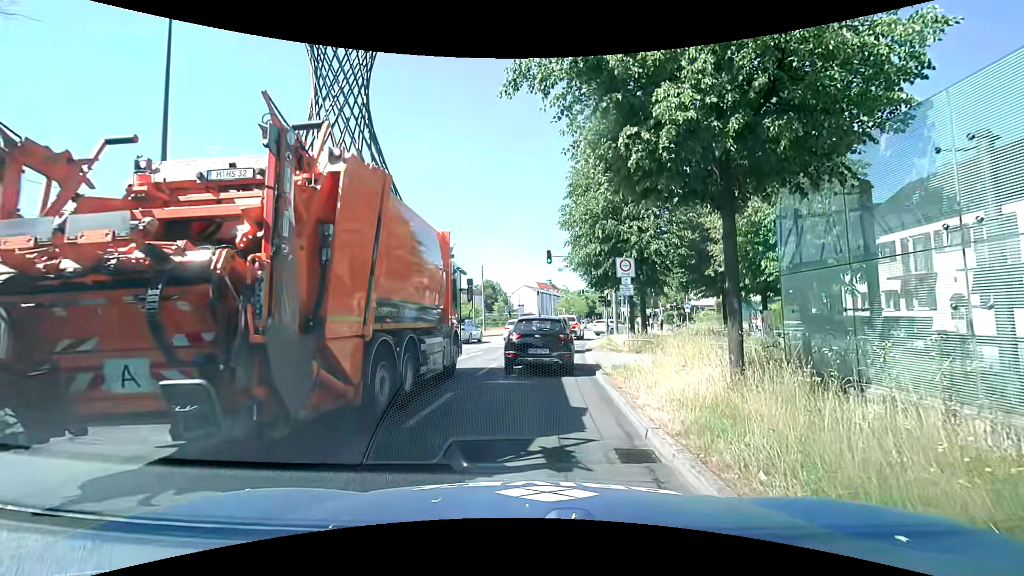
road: primary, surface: asphalt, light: Day
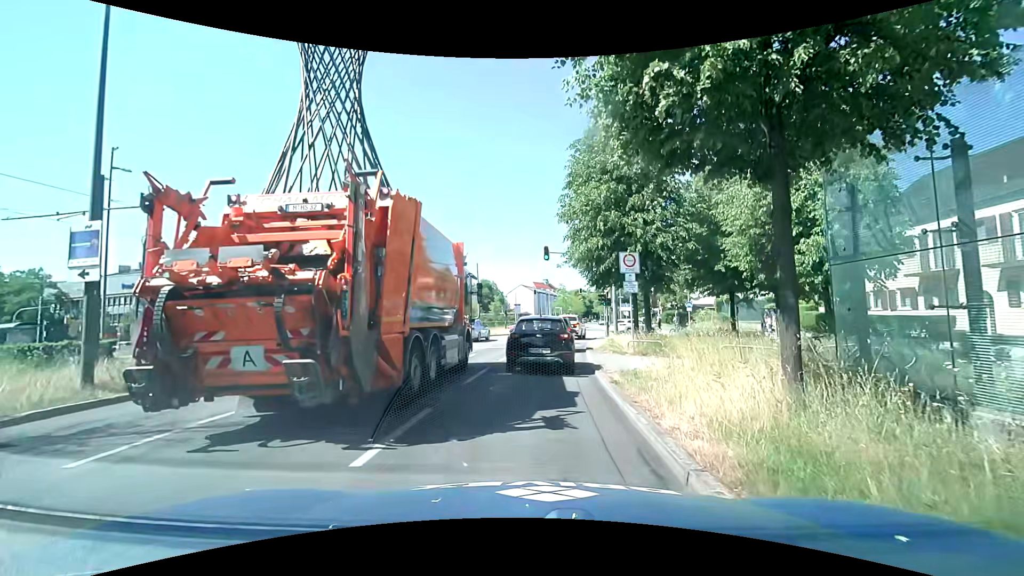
(0.0, +1.7) m; +1°
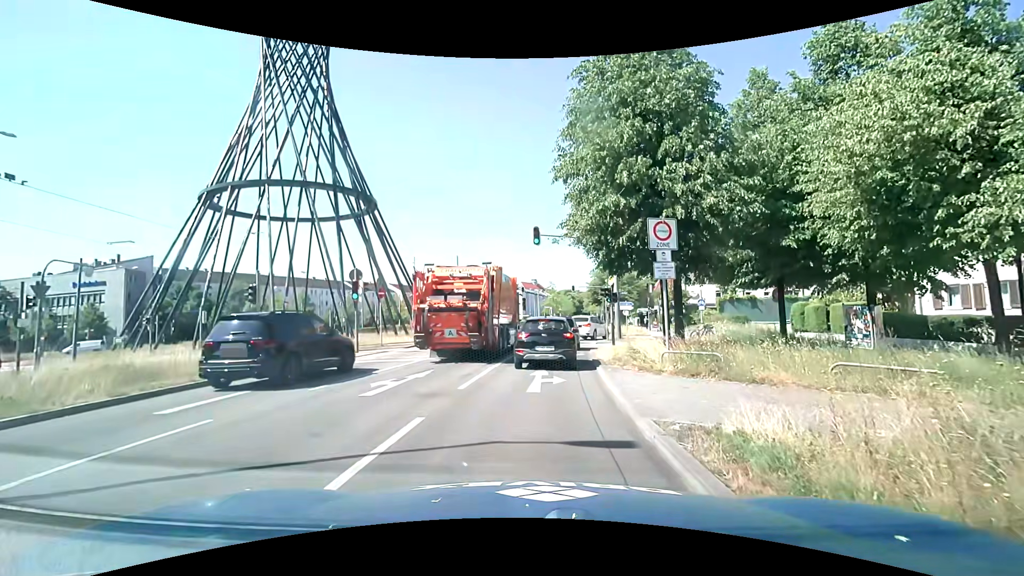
(0.0, +6.7) m; 0°
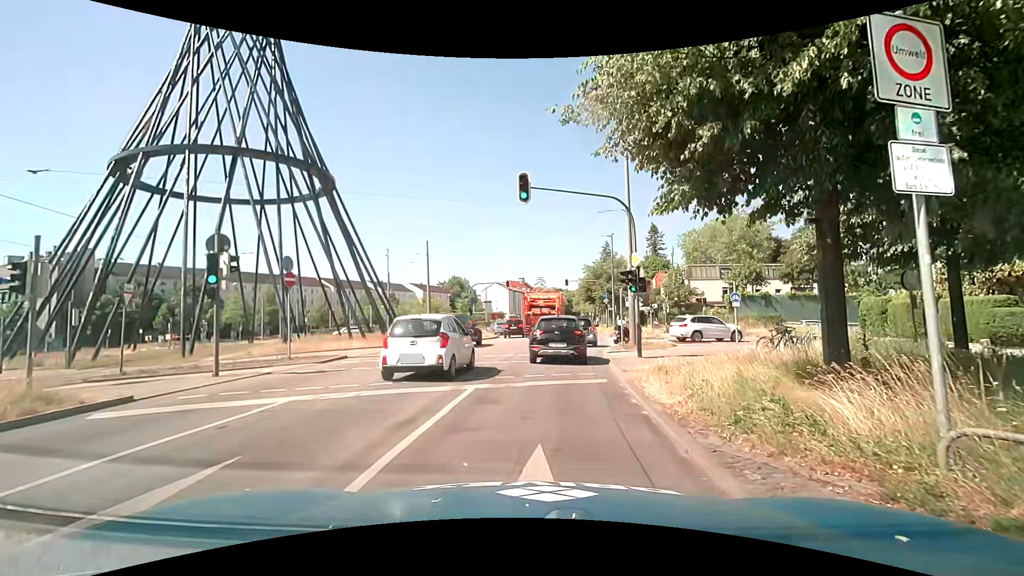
(+0.2, +9.0) m; +1°
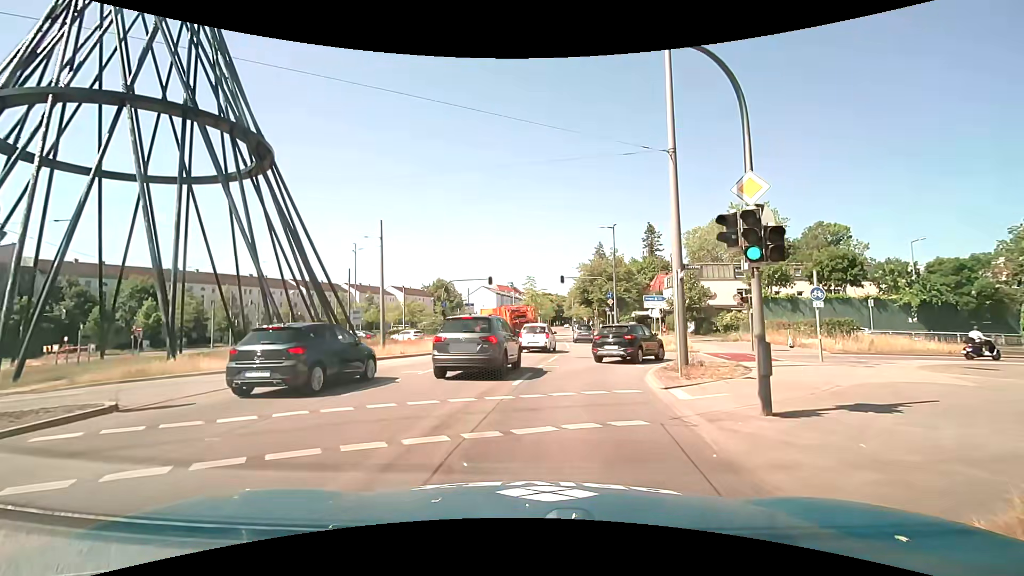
(+0.4, +10.1) m; +3°
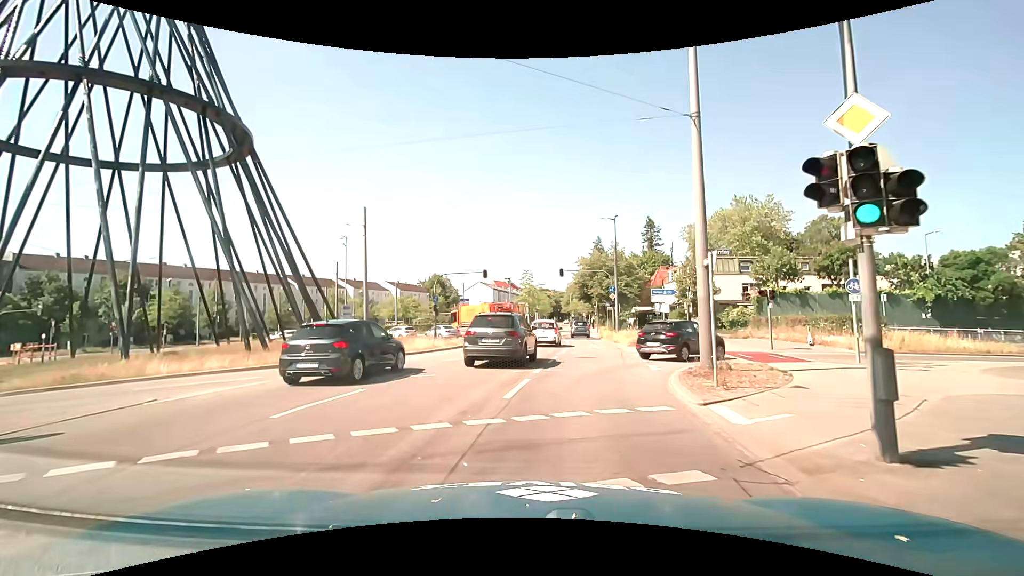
(0.0, +2.6) m; +2°
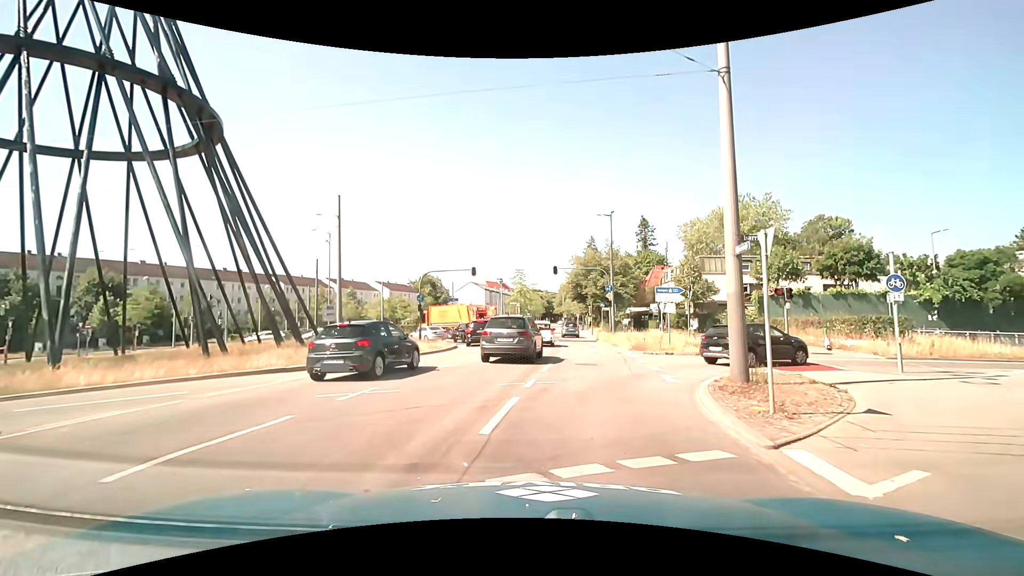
(0.0, +2.7) m; 0°
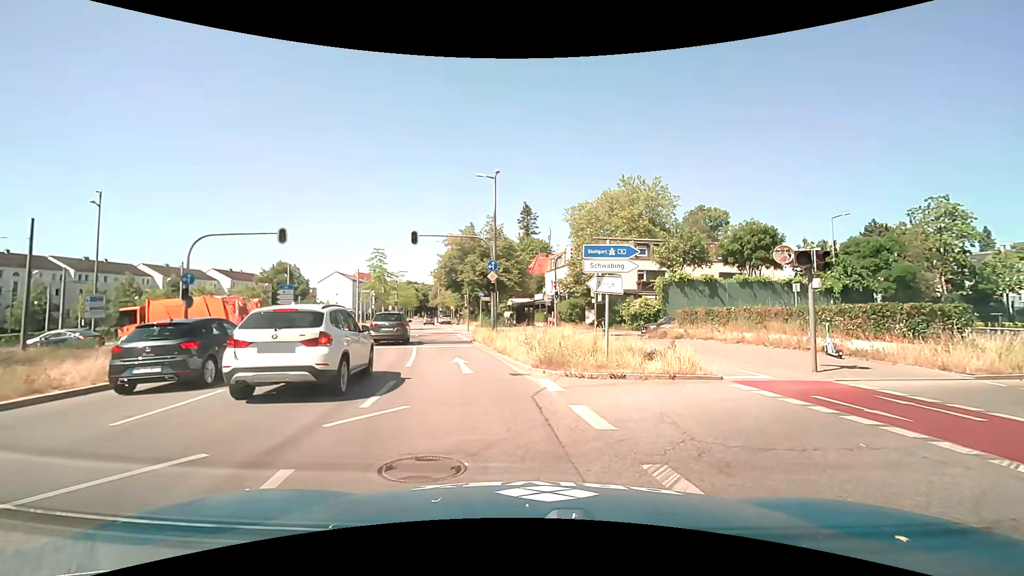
(+1.2, +12.4) m; +13°
(+4, +9) (+13, +13) (+22, +17) (+31, +20) (+41, +24) (+50, +27) (+60, +30) (+69, +33) (+79, +37) (+88, +40) m
